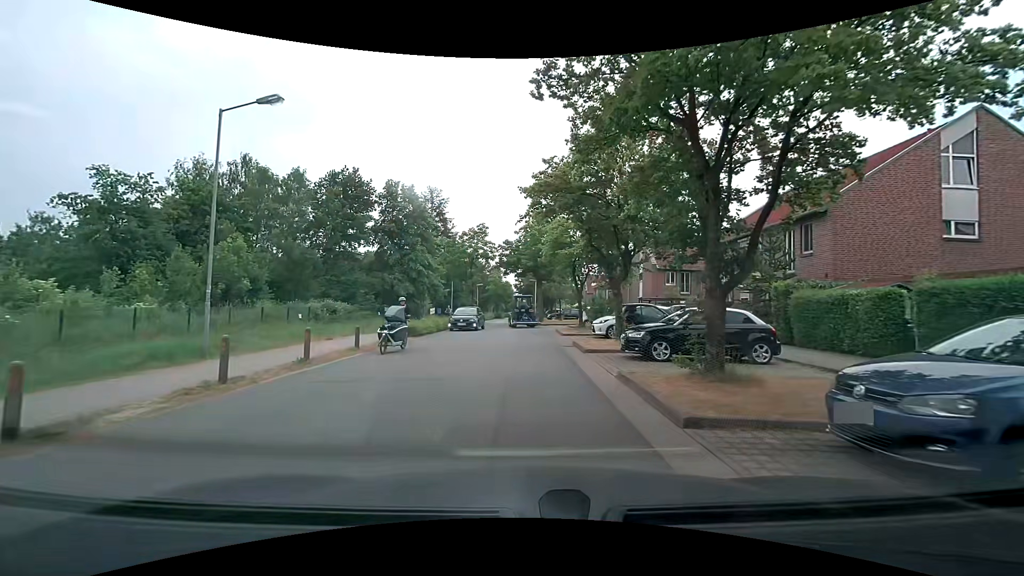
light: Day
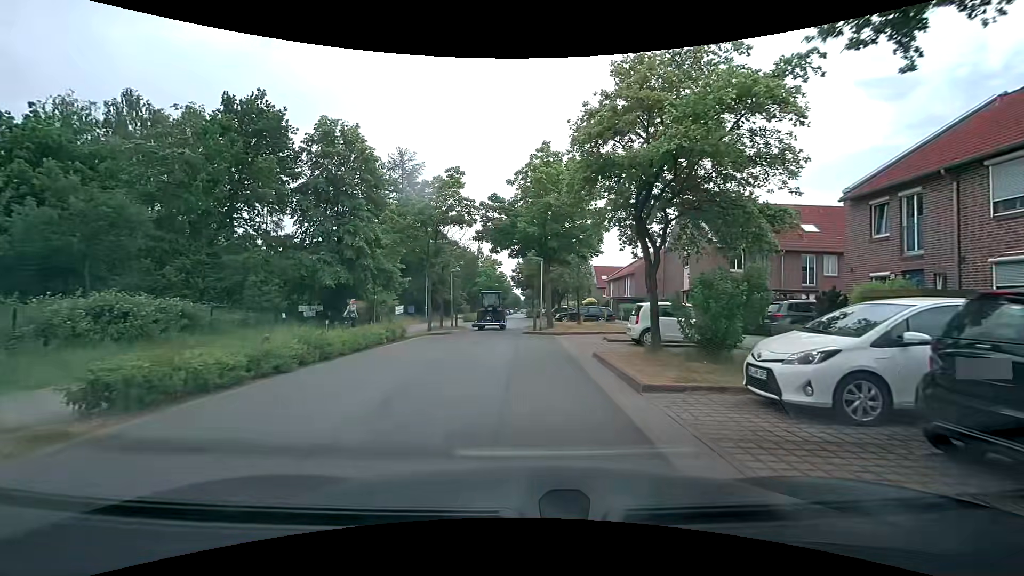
(-0.2, +16.3) m; -1°
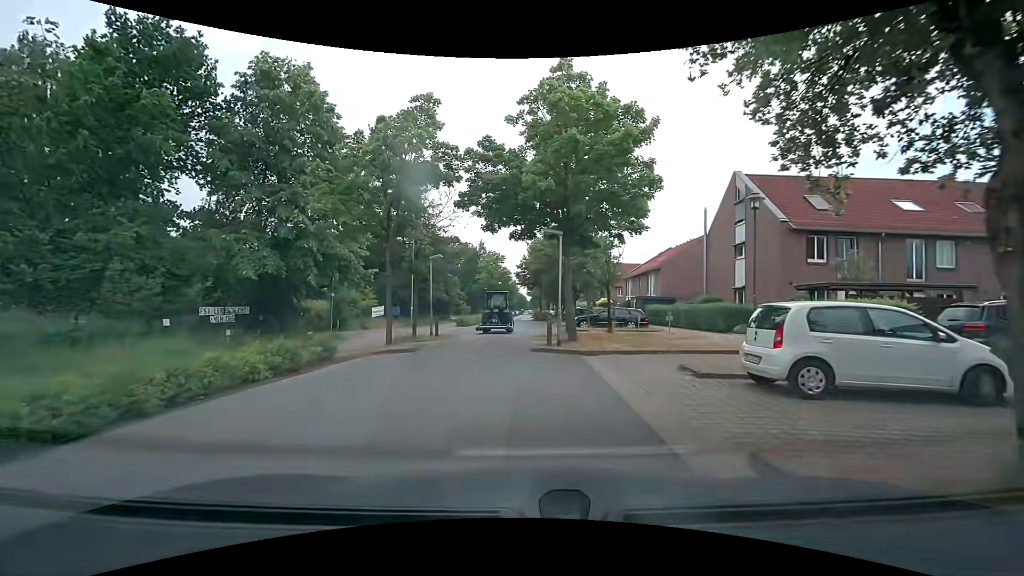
(-0.1, +8.8) m; -1°
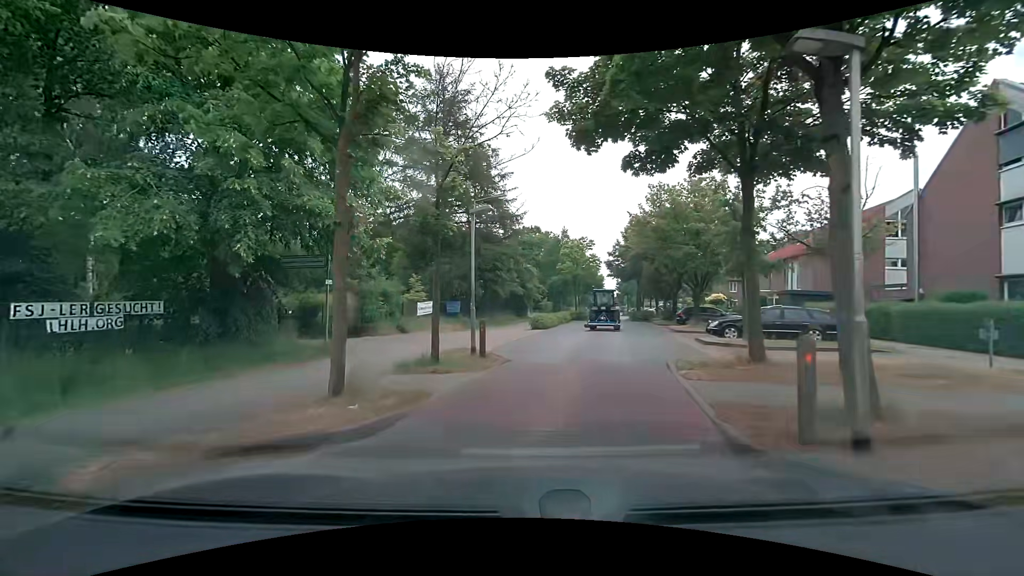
(-0.5, +10.5) m; -9°
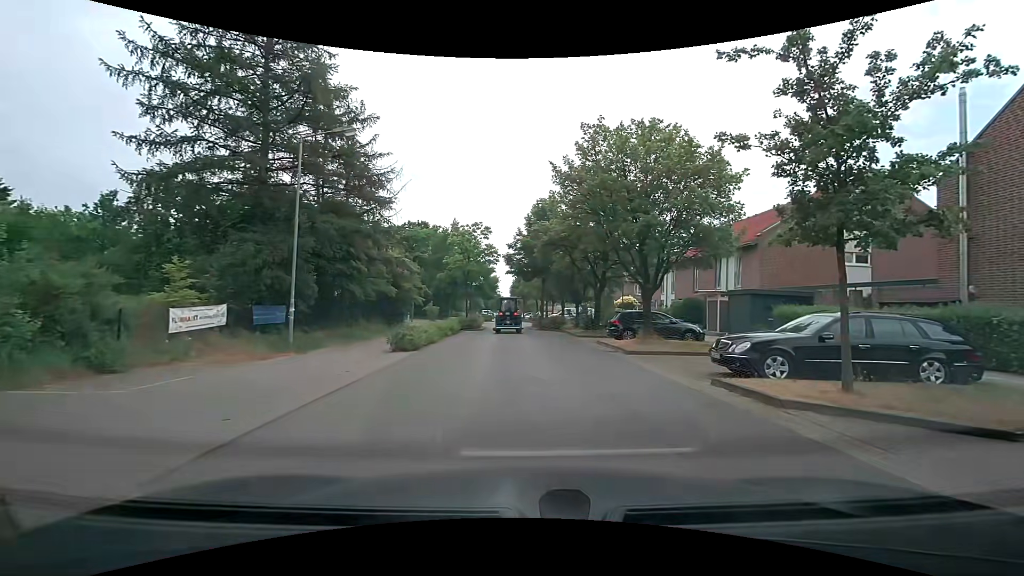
(+0.8, +11.2) m; +13°
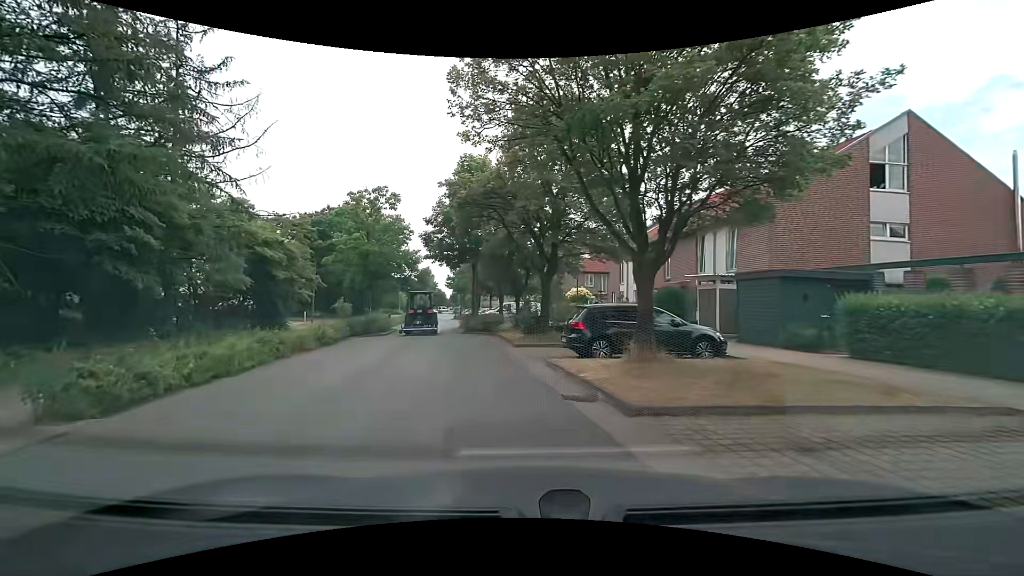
(+1.0, +9.9) m; +5°
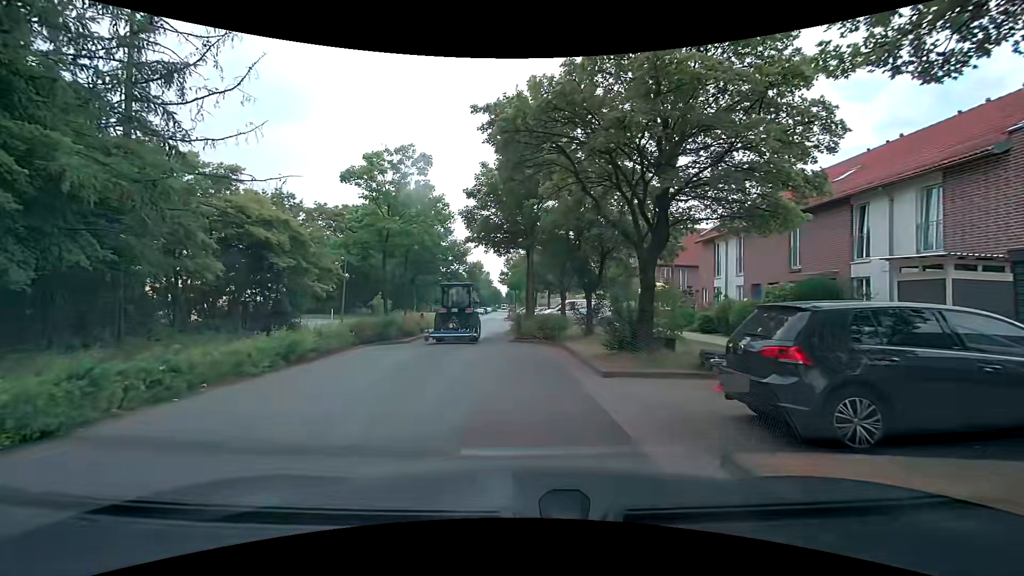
(-0.3, +7.2) m; -6°
